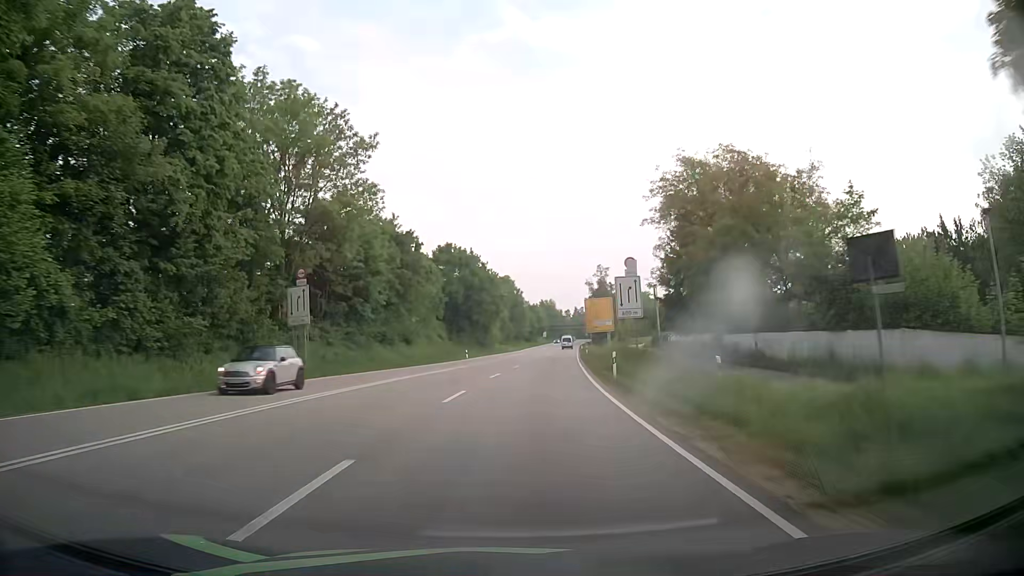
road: primary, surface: asphalt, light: Day
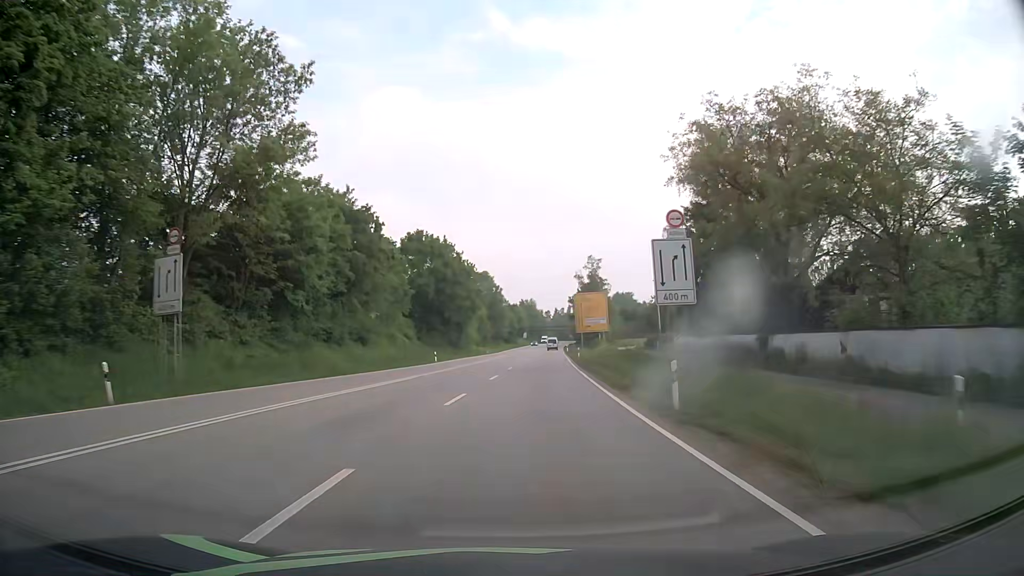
(+0.2, +12.5) m; +2°
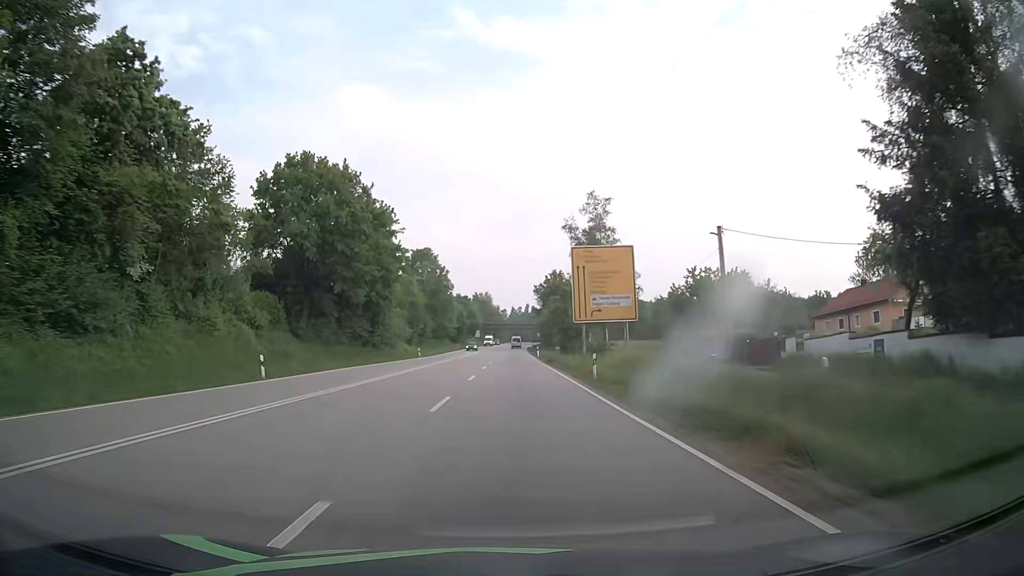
(+1.4, +37.4) m; +4°
(0, +10) (0, +20) (0, +30) (0, +40) (+1, +50) (+1, +60) (+1, +70) (+1, +80) (+1, +90) (+2, +100) m
